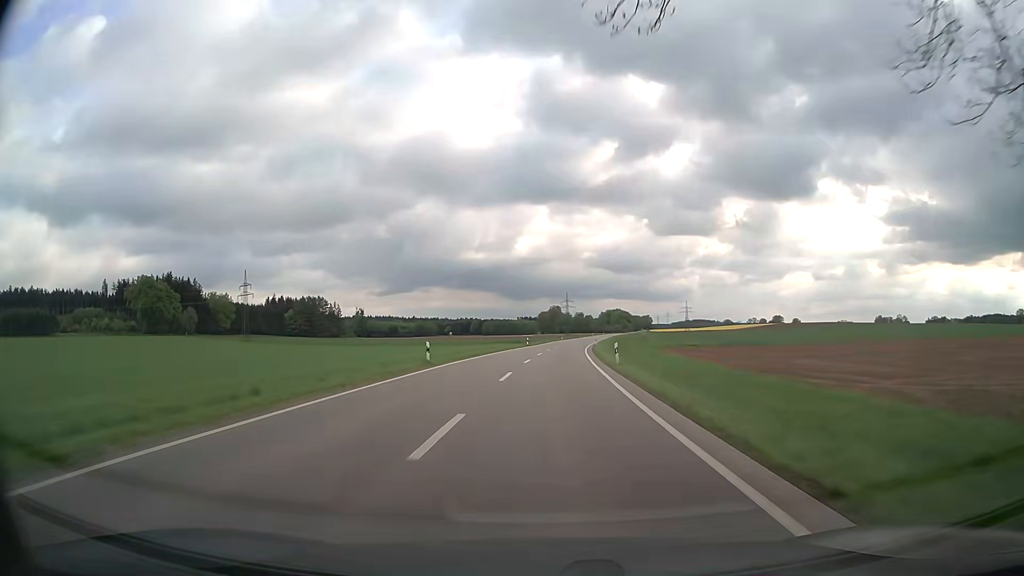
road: secondary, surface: asphalt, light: Day
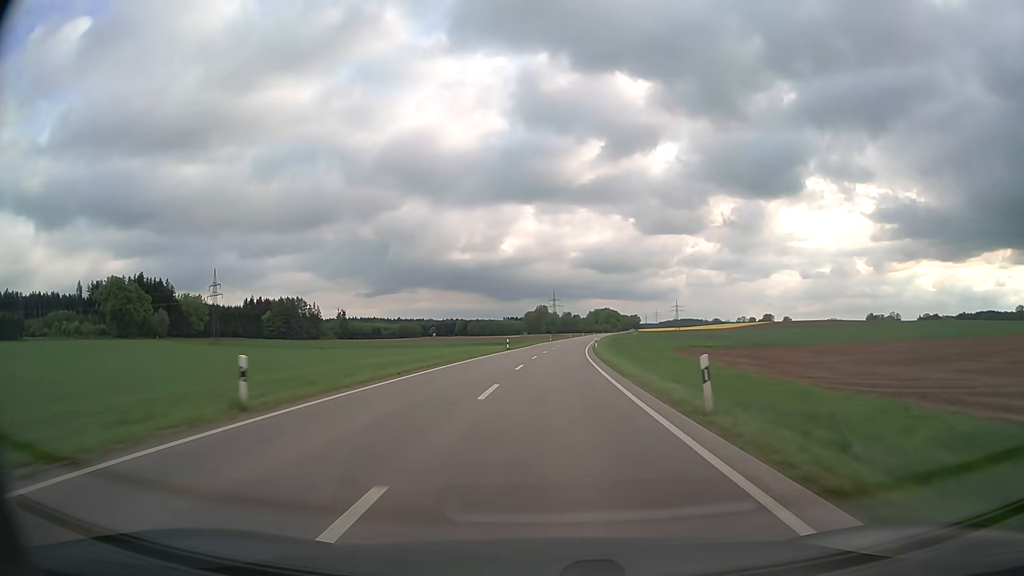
(+0.2, +17.4) m; +1°
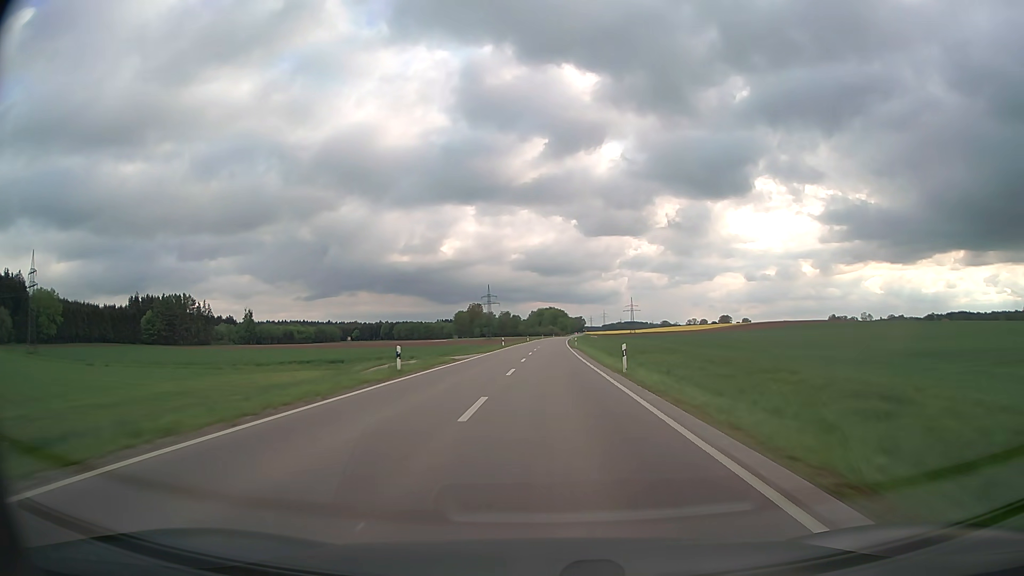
(+4.1, +86.9) m; +5°
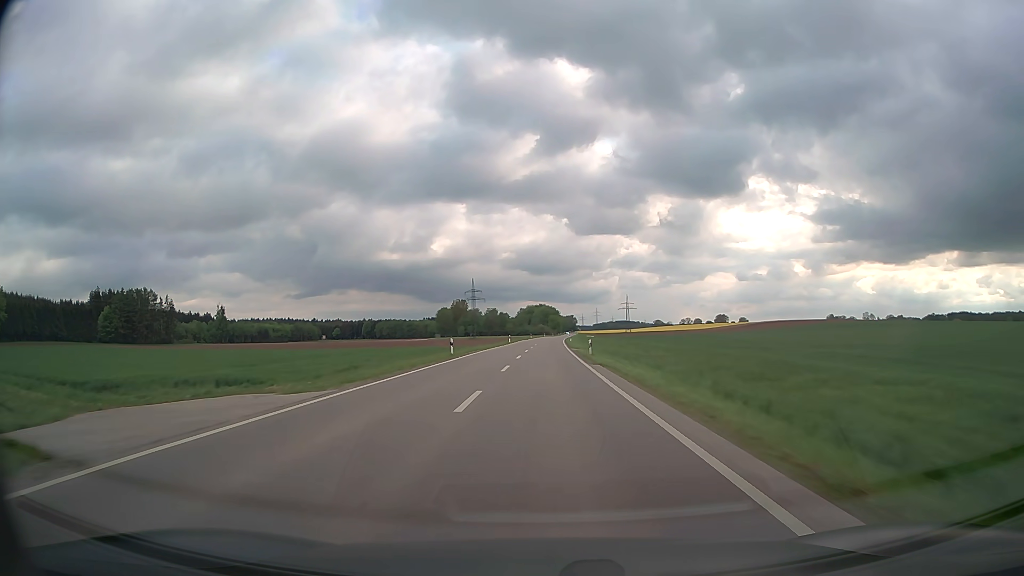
(+0.3, +34.8) m; +1°
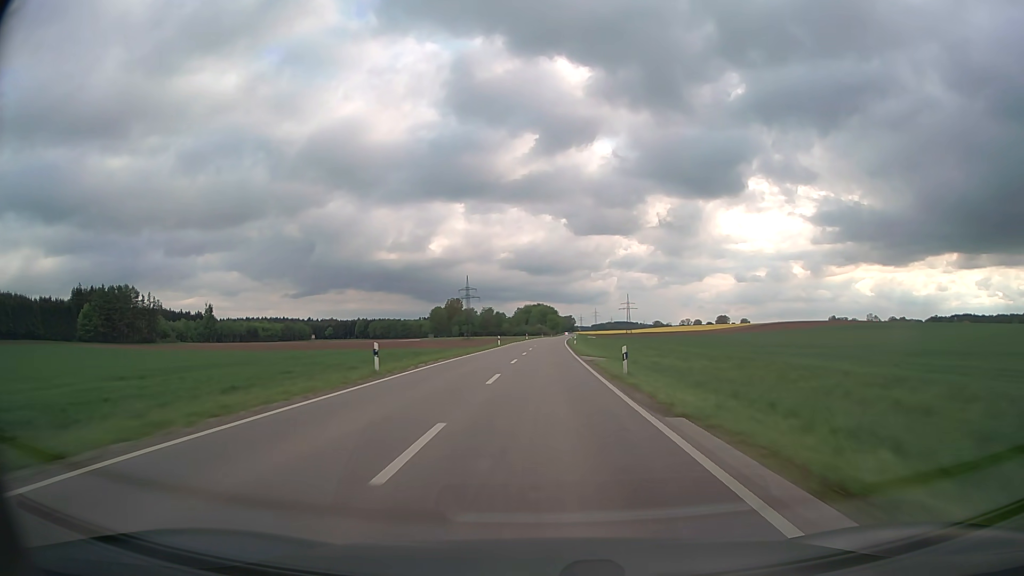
(0.0, +17.4) m; 0°
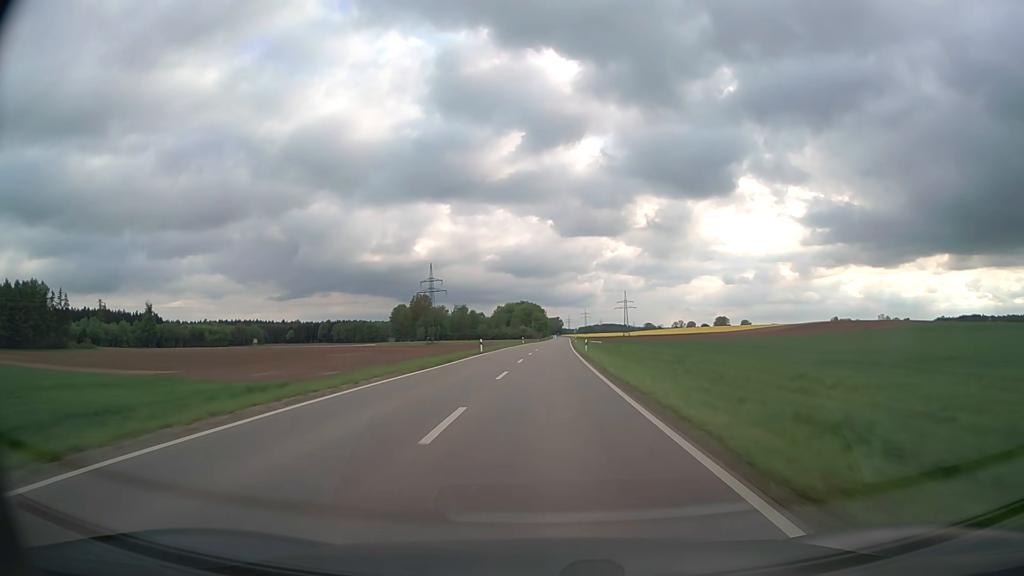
(+0.6, +69.6) m; +1°
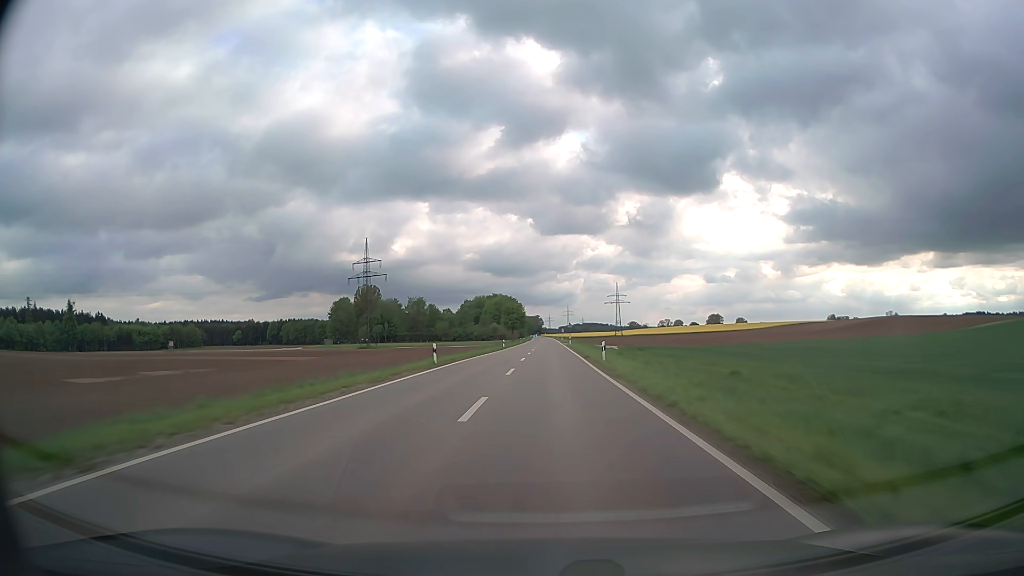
(+1.0, +69.6) m; +2°
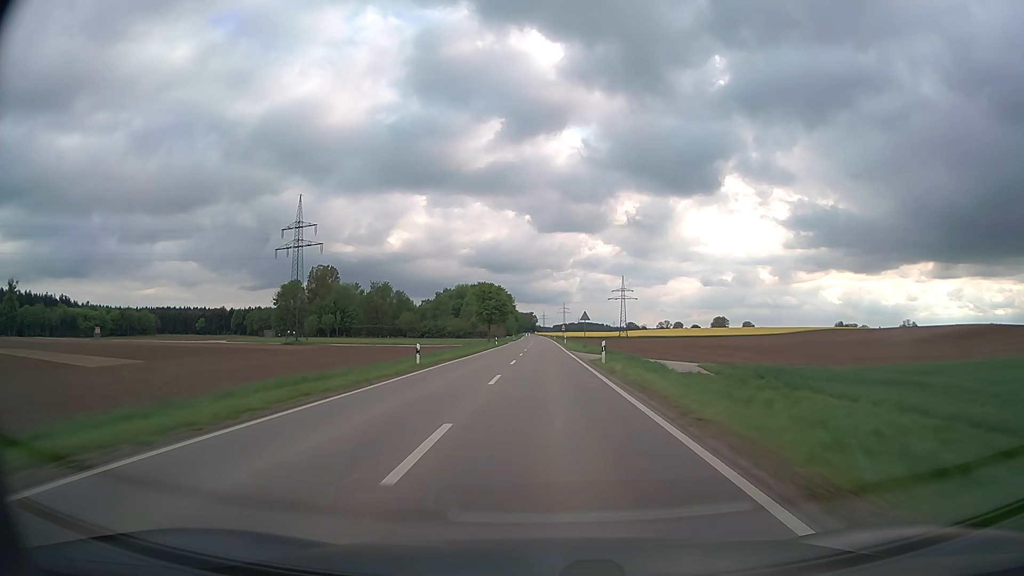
(+0.3, +52.2) m; 0°
(0, +10) (0, +20) (0, +30) (0, +40) (0, +50) (0, +60) (0, +70) (0, +80) (0, +90) (0, +100) m
